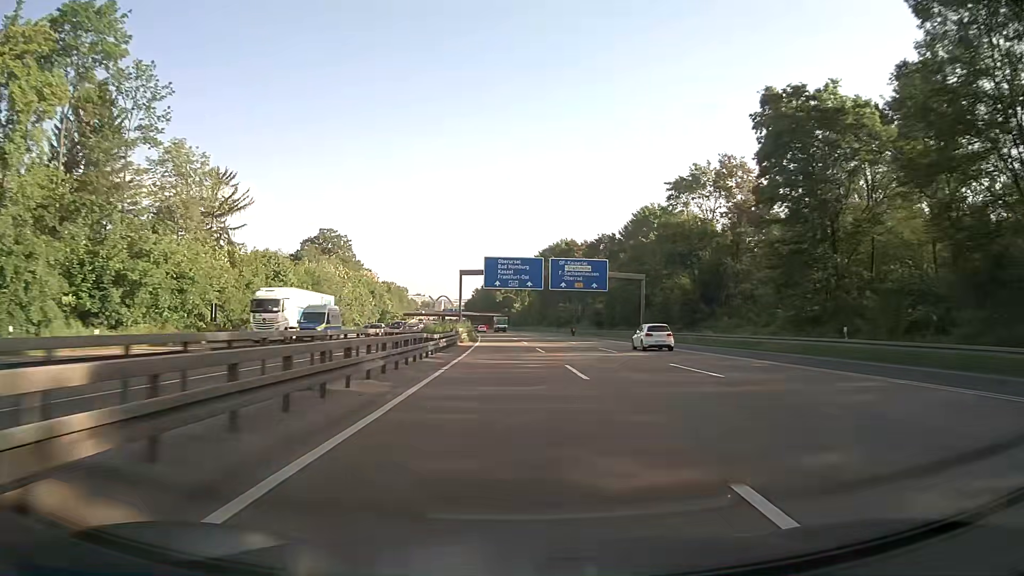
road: motorway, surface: asphalt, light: Day
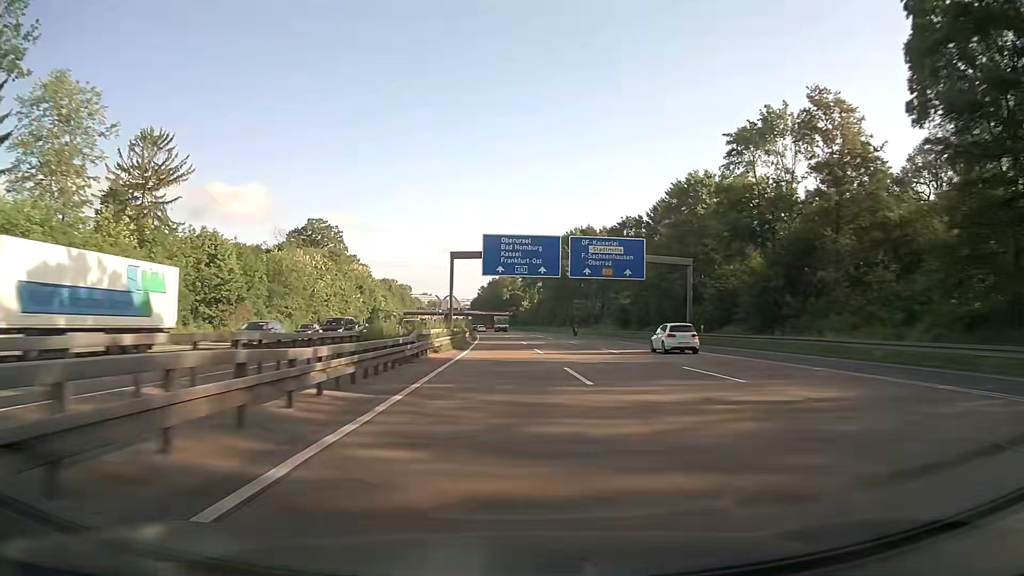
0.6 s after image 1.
(-0.1, +19.6) m; -1°
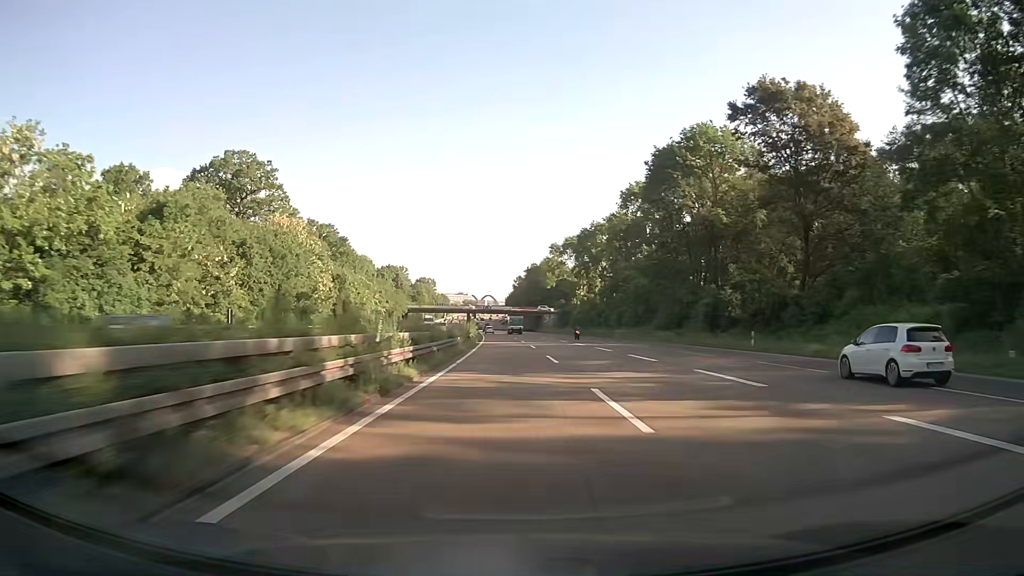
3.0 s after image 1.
(-2.6, +78.5) m; -4°
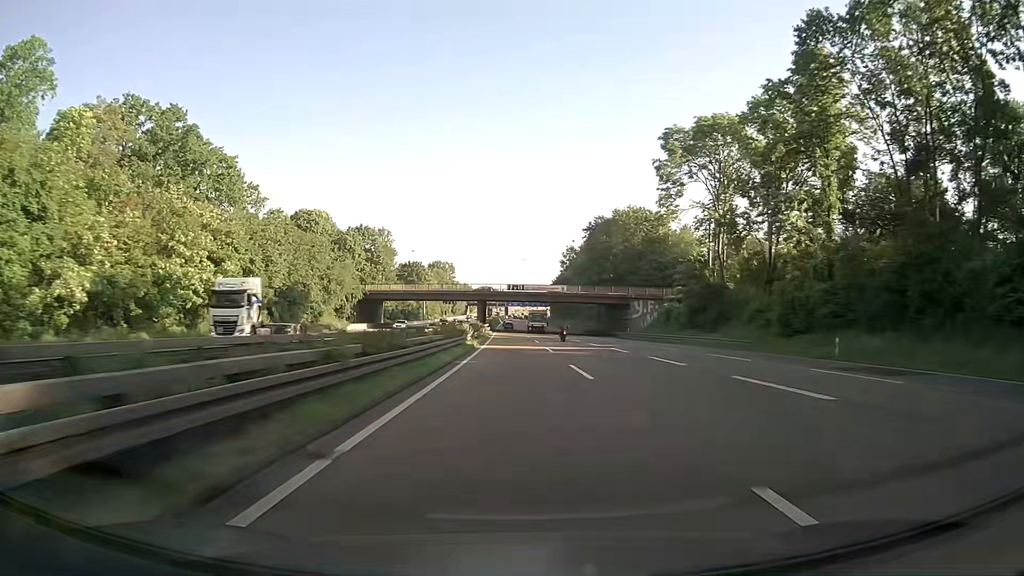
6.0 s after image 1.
(-3.0, +98.4) m; -3°
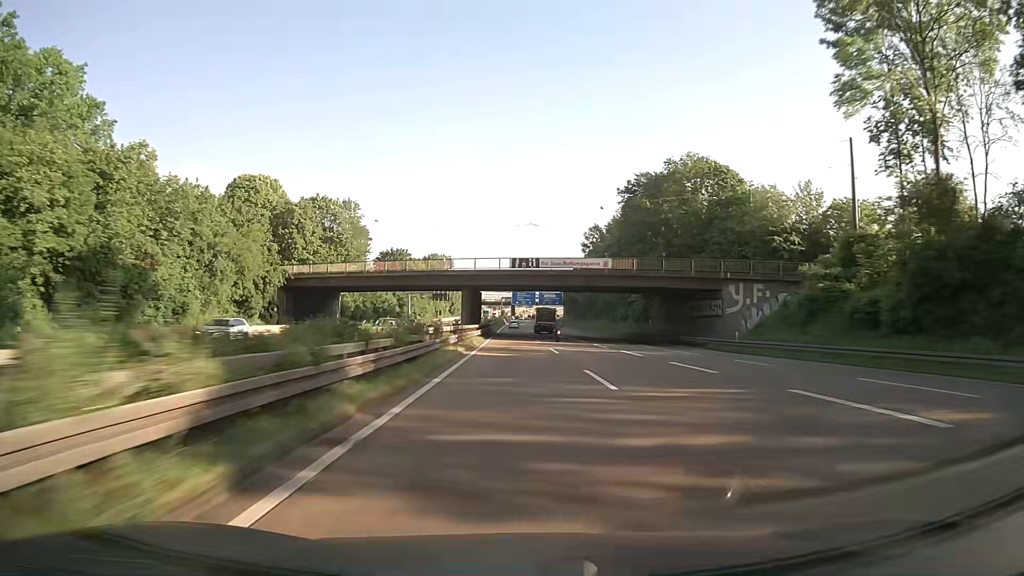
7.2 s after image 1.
(-0.4, +39.5) m; -1°
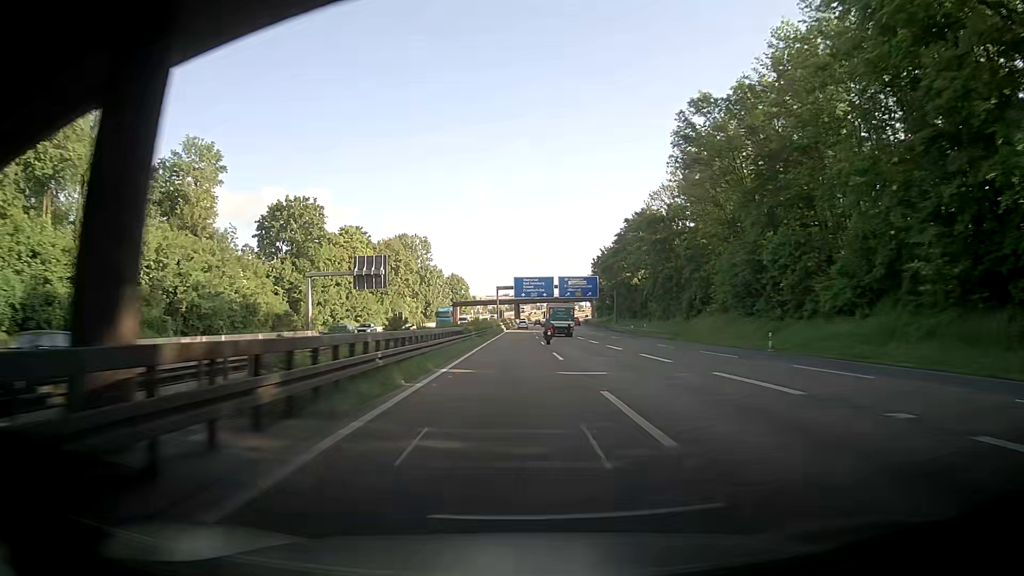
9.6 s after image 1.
(-0.4, +78.7) m; -1°
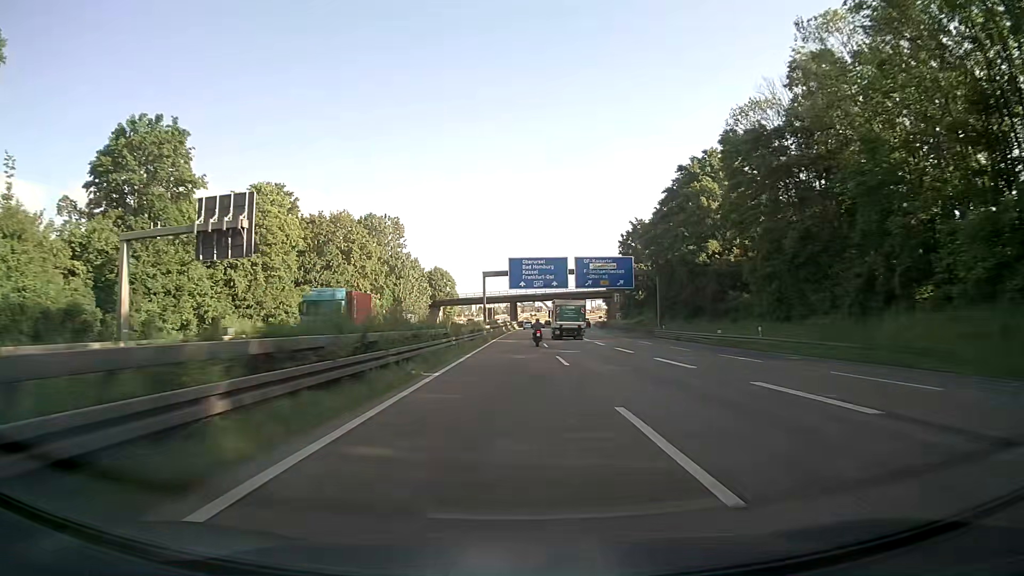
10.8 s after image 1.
(+0.2, +39.2) m; +1°
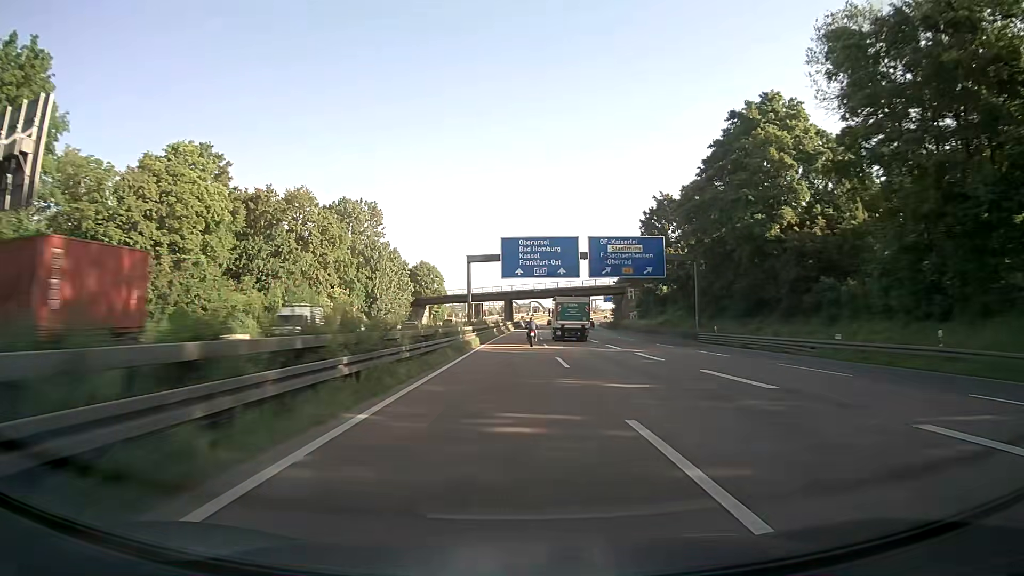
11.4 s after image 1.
(0.0, +19.6) m; 0°
(0, +10) (0, +20) (0, +30) (0, +40) (0, +50) (+1, +60) (+1, +70) (+1, +80) (+1, +90) (+2, +100) m
